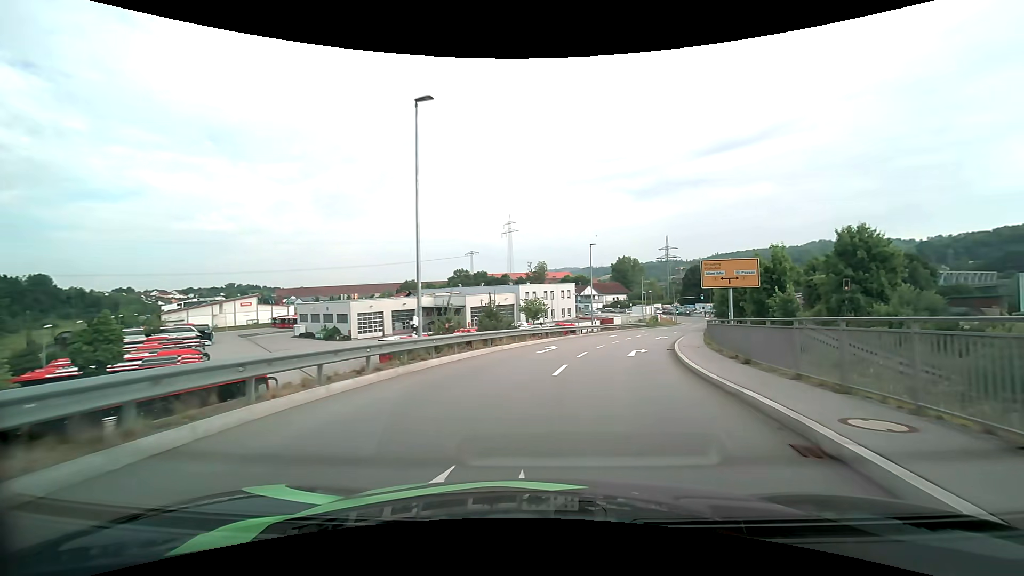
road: primary_link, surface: asphalt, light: Day
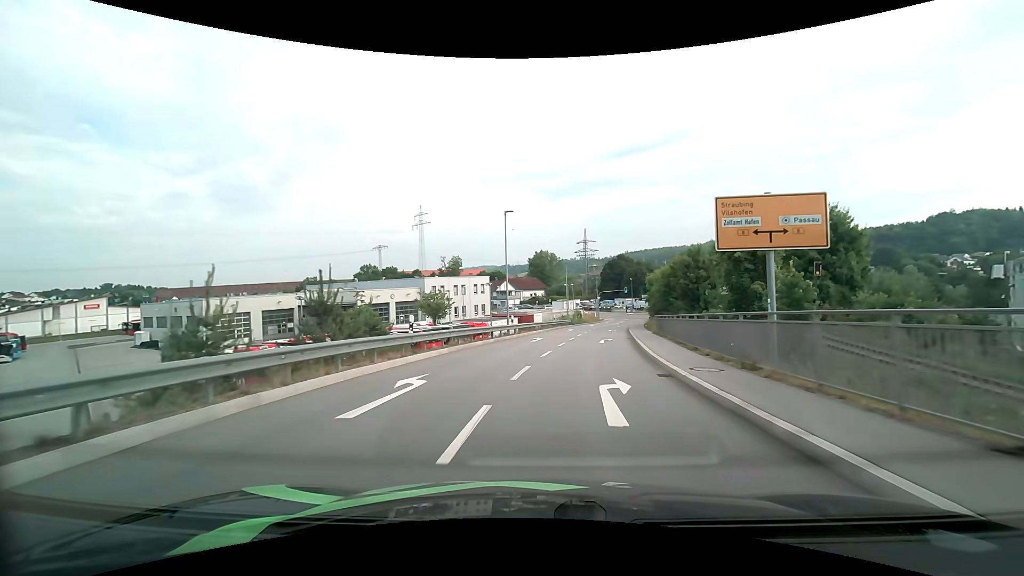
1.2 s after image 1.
(+1.3, +13.5) m; +10°
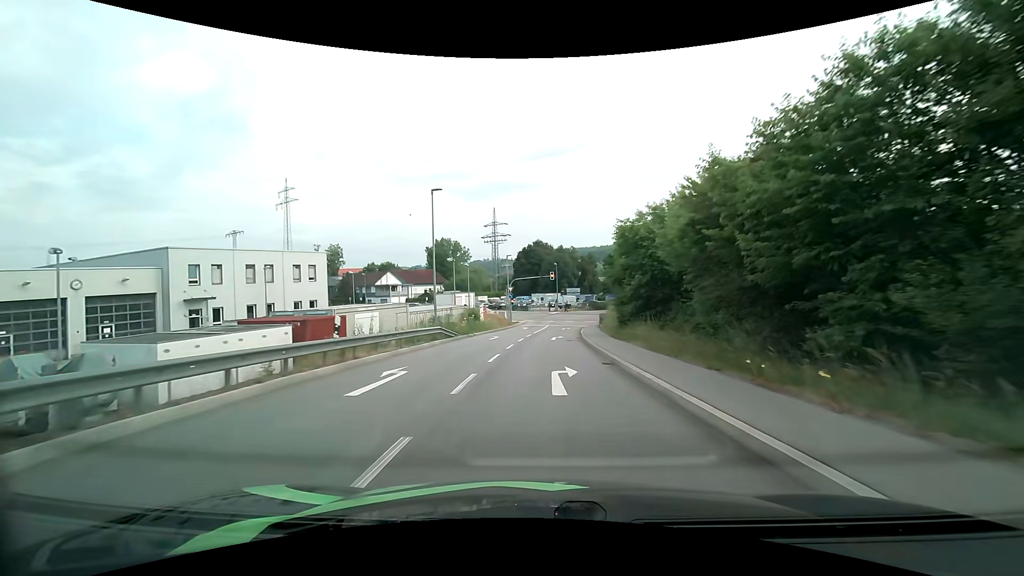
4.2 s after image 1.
(+4.4, +37.6) m; +10°
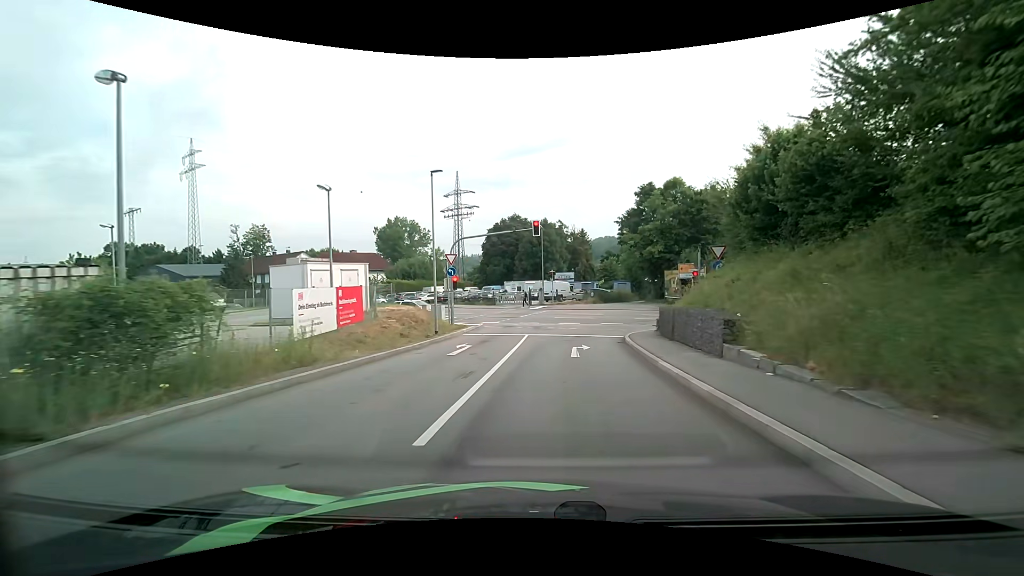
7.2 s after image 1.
(+0.6, +32.9) m; +2°
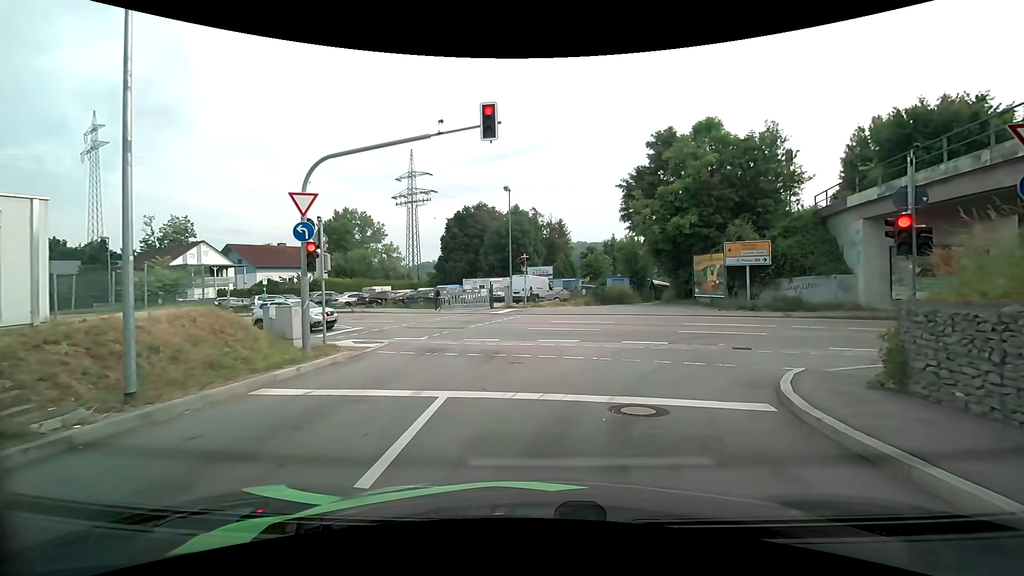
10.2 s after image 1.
(+0.3, +16.8) m; +3°
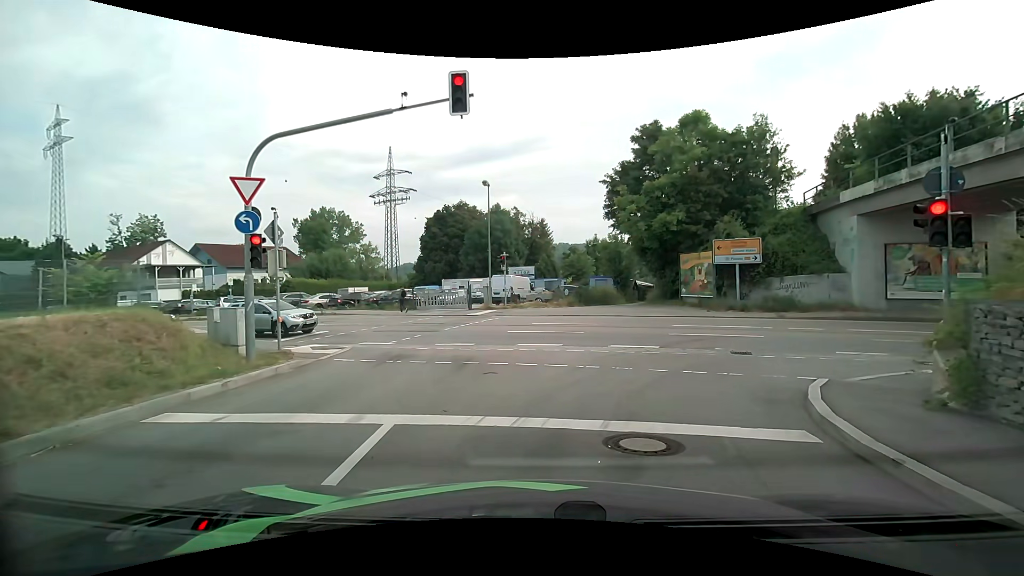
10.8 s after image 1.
(0.0, +1.6) m; +1°
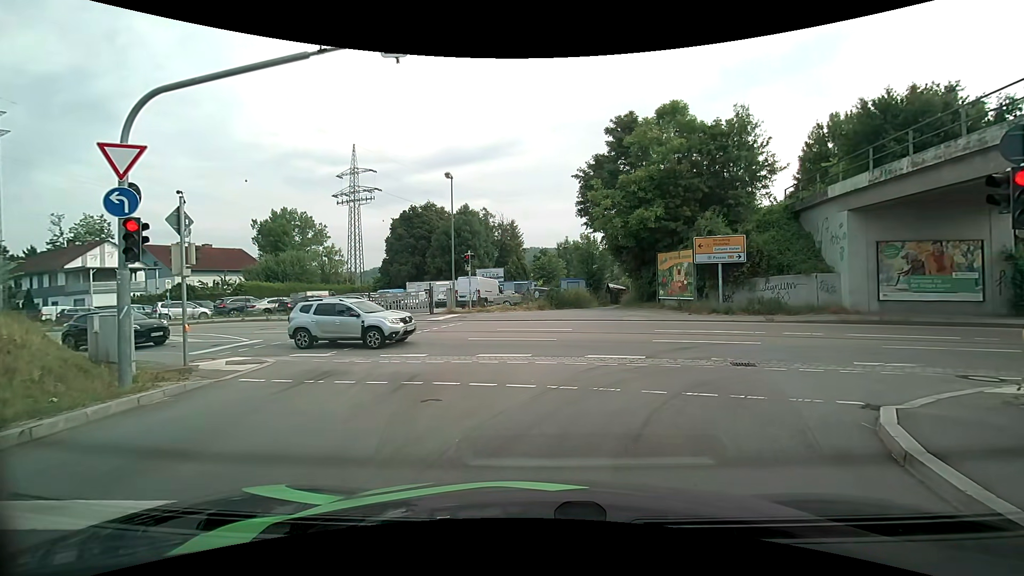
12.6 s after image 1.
(+0.1, +2.5) m; +2°
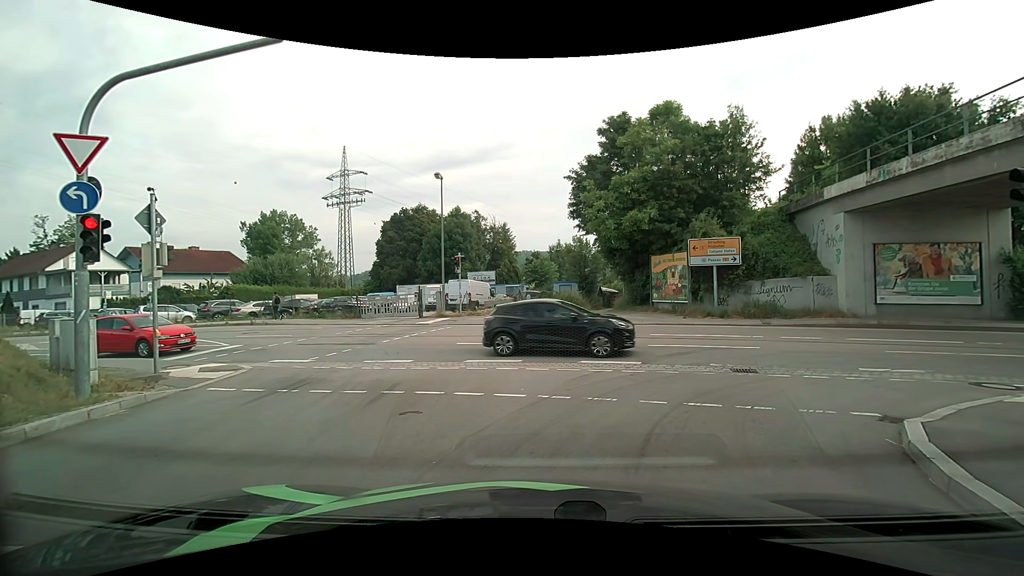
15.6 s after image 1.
(0.0, +0.7) m; 0°
